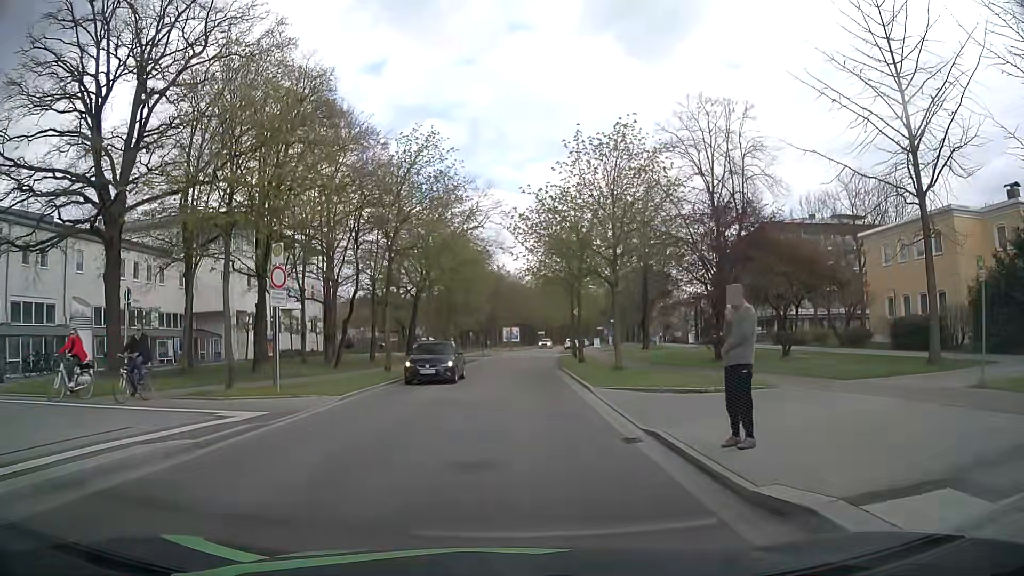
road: residential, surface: asphalt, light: Day
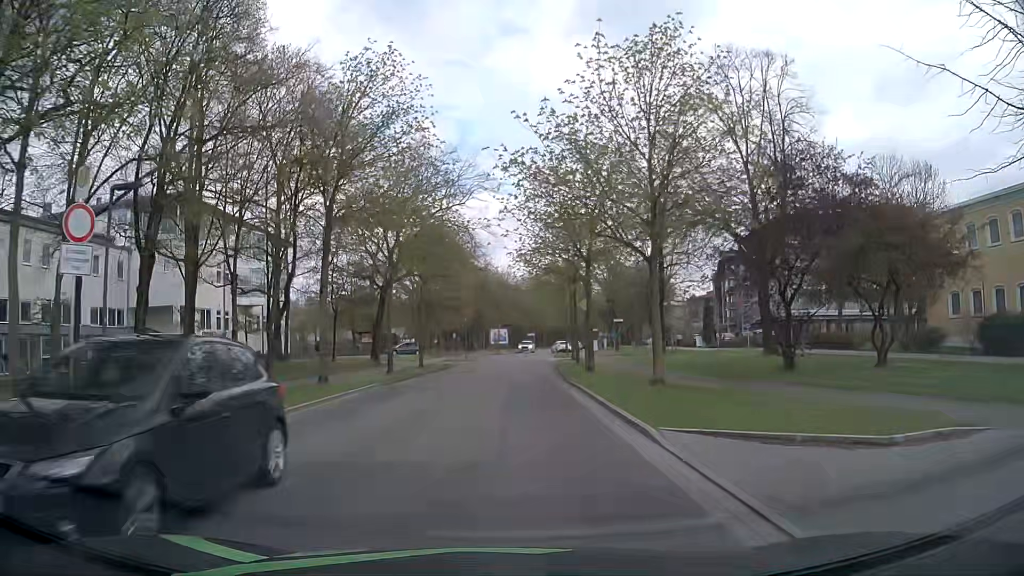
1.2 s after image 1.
(+0.1, +8.6) m; +1°
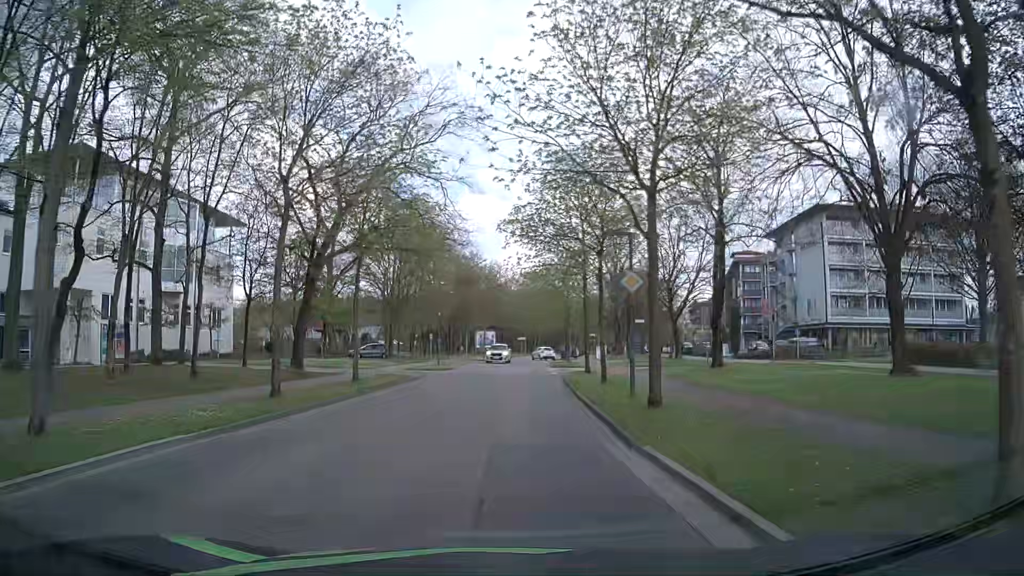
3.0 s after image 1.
(+0.1, +13.2) m; +1°
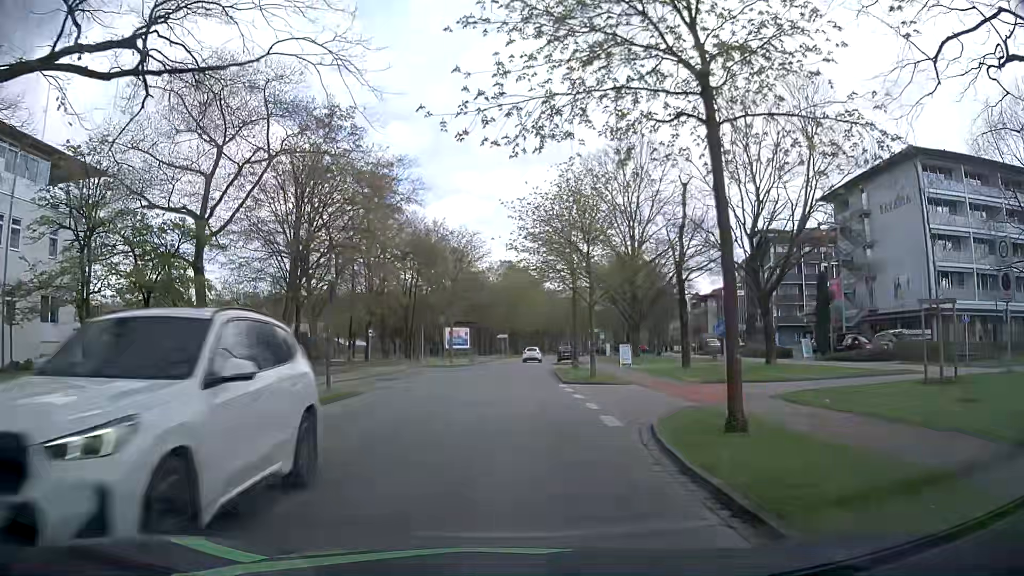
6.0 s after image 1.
(+0.5, +21.9) m; +3°
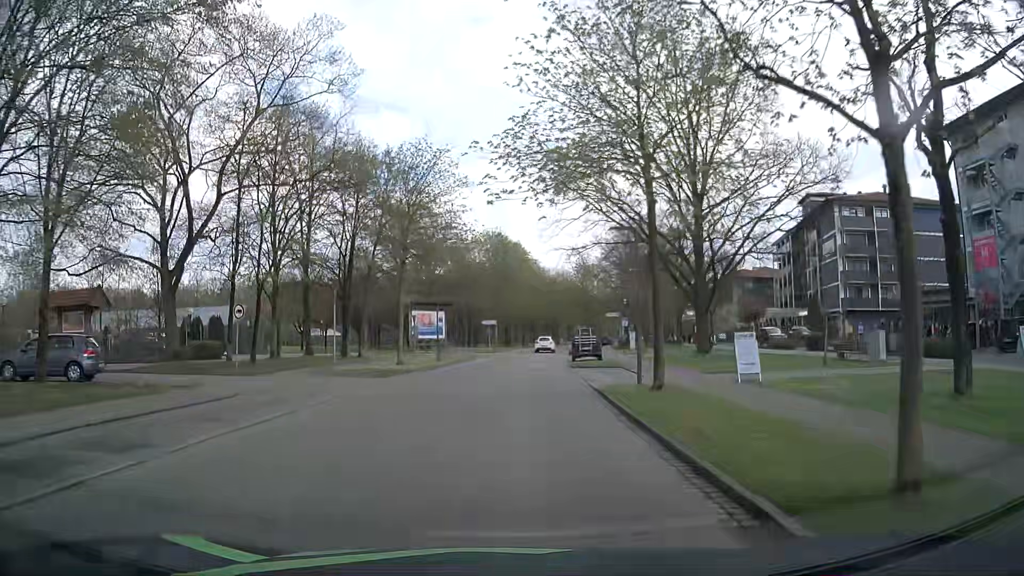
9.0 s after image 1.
(0.0, +21.9) m; +1°
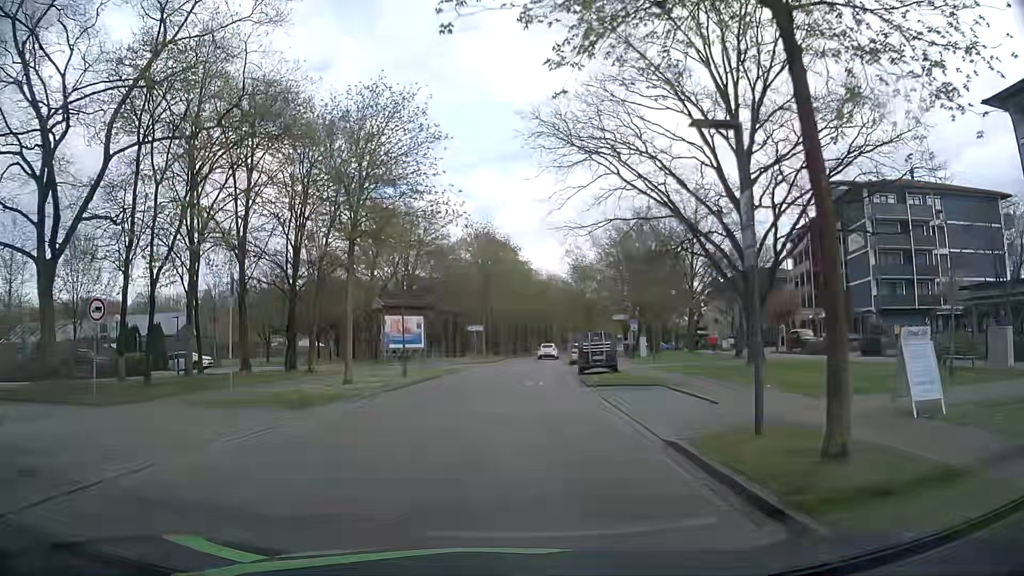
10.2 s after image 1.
(-0.1, +8.9) m; +1°
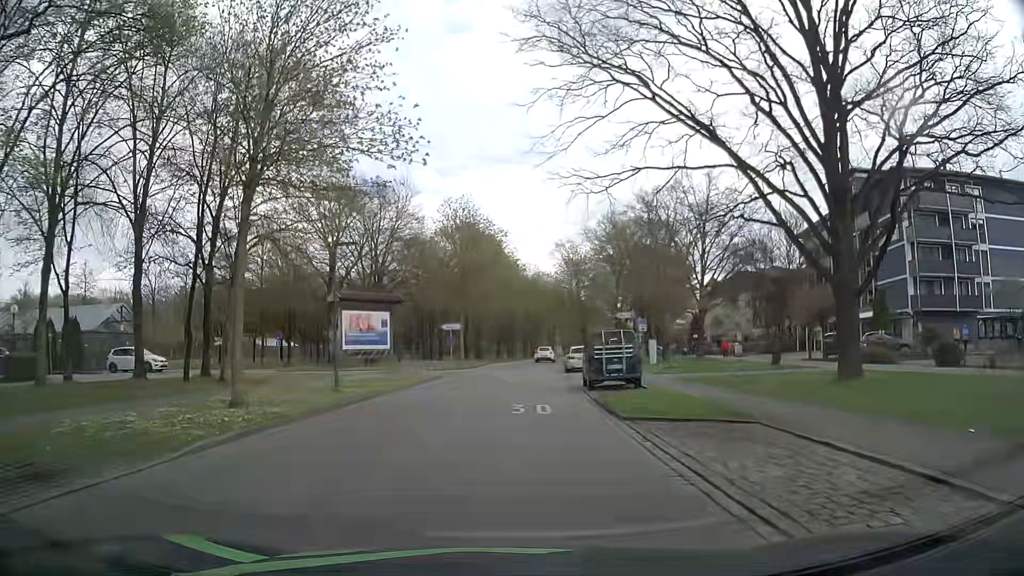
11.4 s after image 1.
(-0.1, +8.9) m; +1°
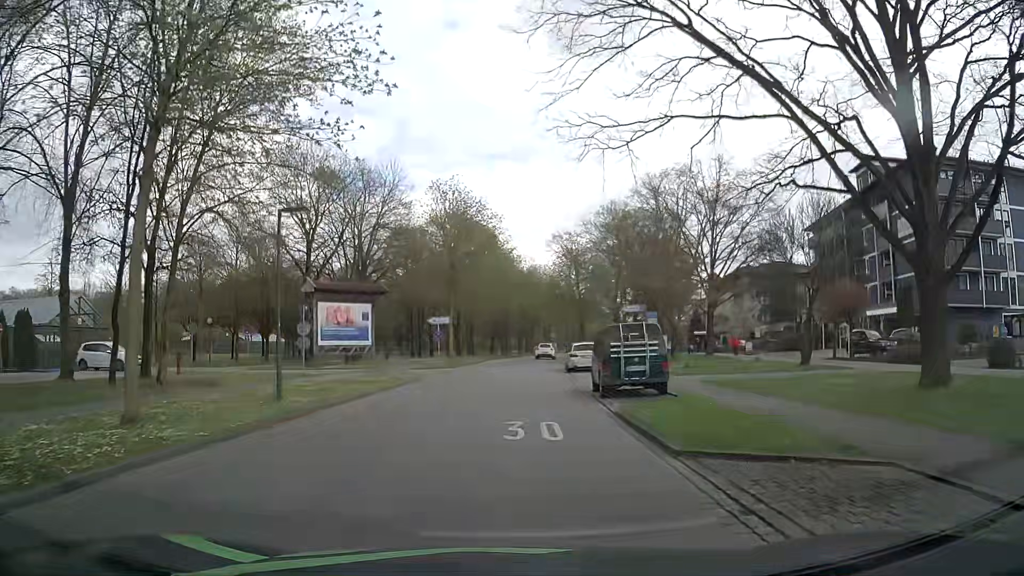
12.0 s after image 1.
(0.0, +4.4) m; 0°
(0, +10) (0, +20) (+1, +30) (+1, +40) (+2, +50) (+3, +60) (+5, +70) (+6, +80) (+8, +90) (+10, +99) m
